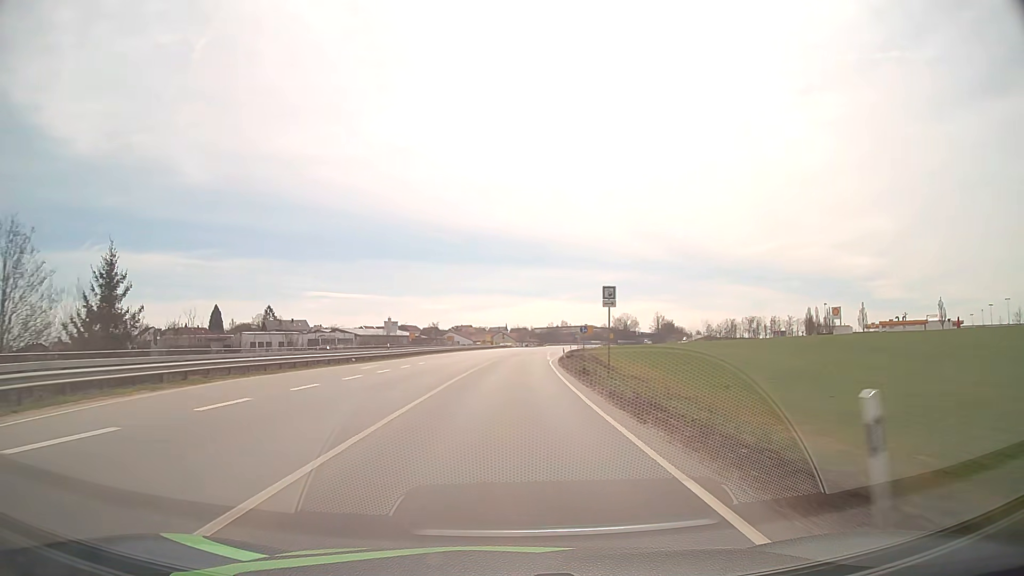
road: primary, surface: asphalt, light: Day
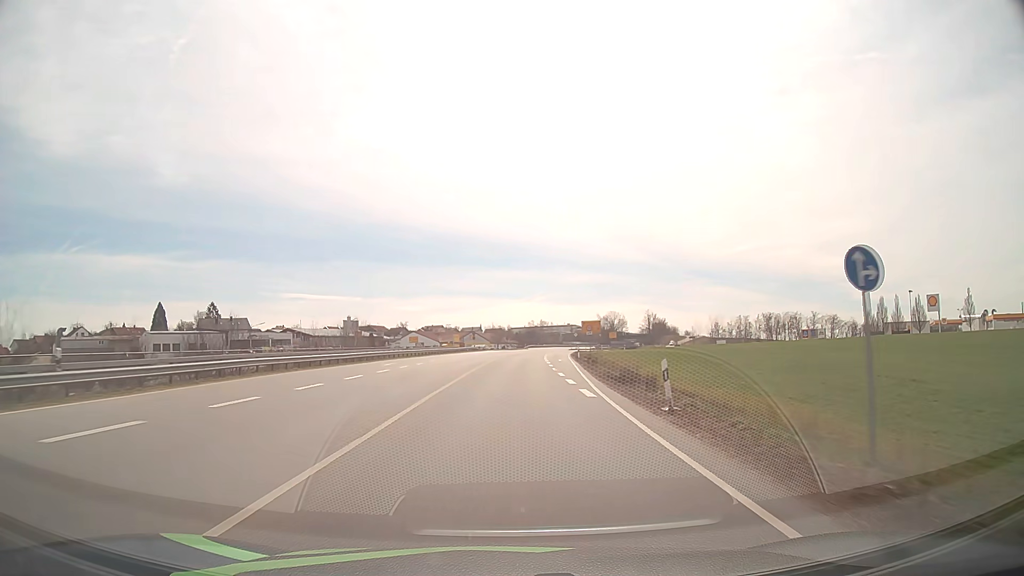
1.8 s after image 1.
(+0.7, +40.7) m; +2°
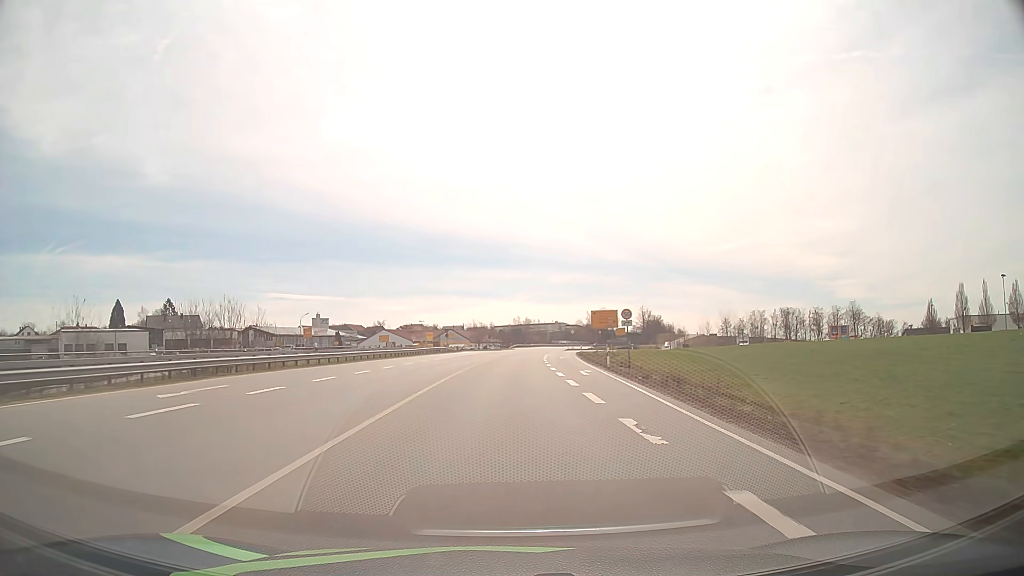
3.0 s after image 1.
(+0.3, +27.2) m; +1°
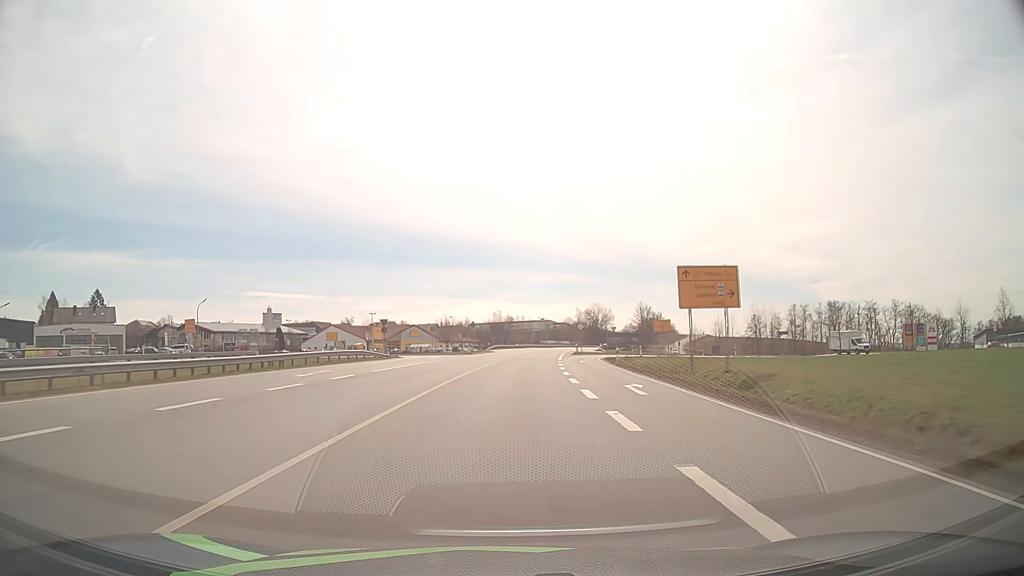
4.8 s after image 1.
(+0.6, +41.0) m; +2°
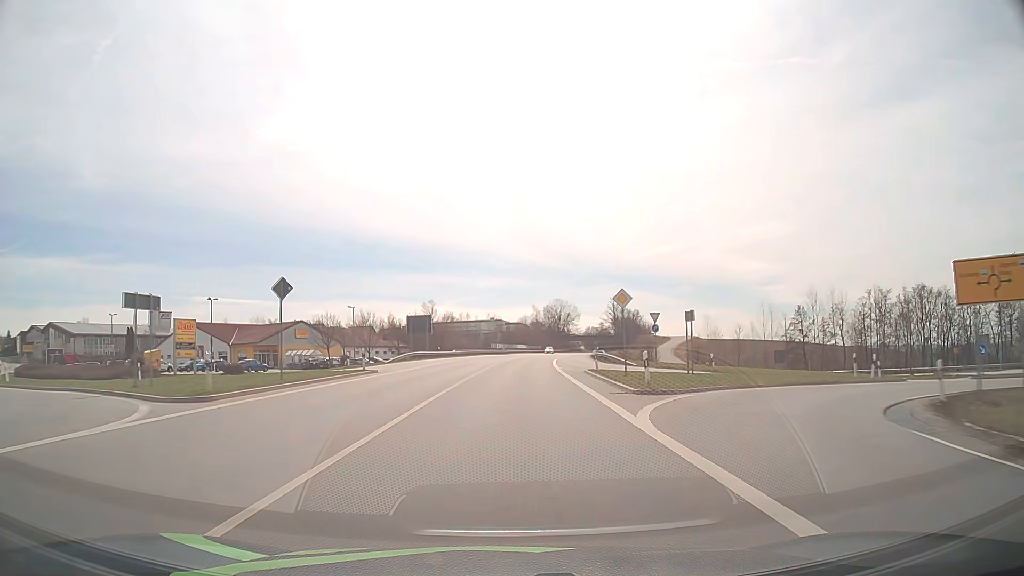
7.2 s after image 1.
(+2.0, +55.1) m; +4°
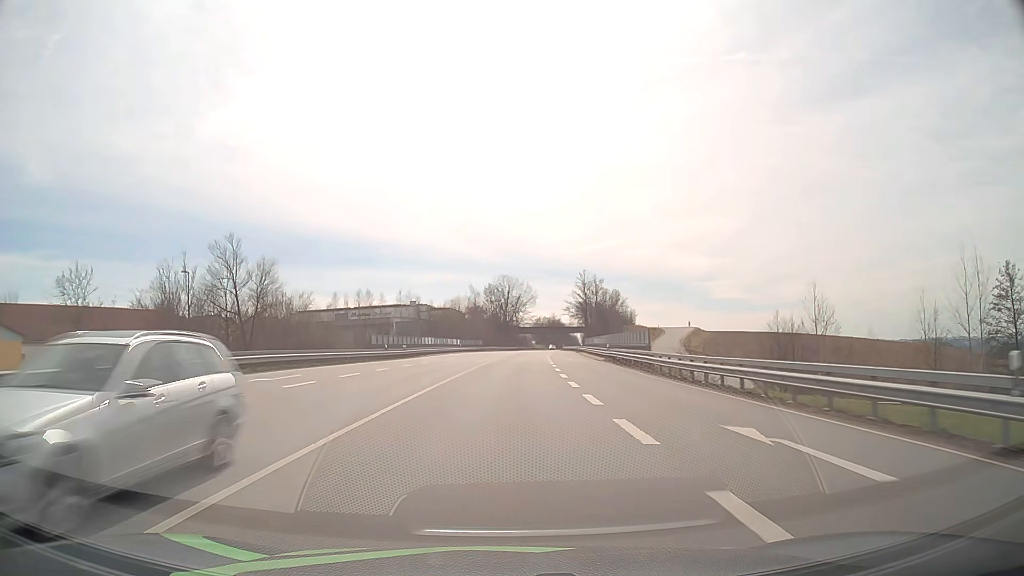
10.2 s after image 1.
(+3.2, +70.1) m; +5°
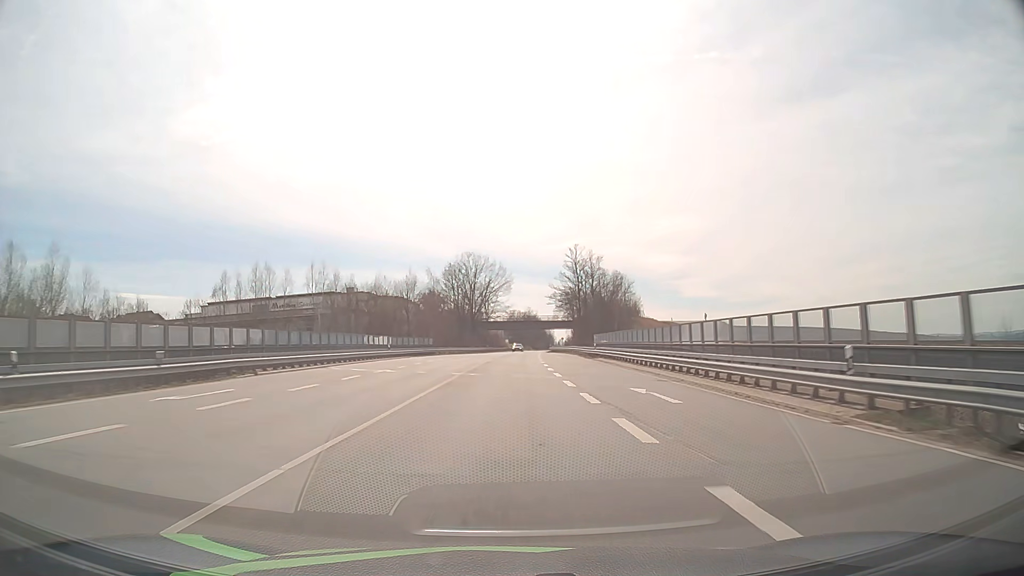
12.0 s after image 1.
(+0.9, +42.3) m; +2°
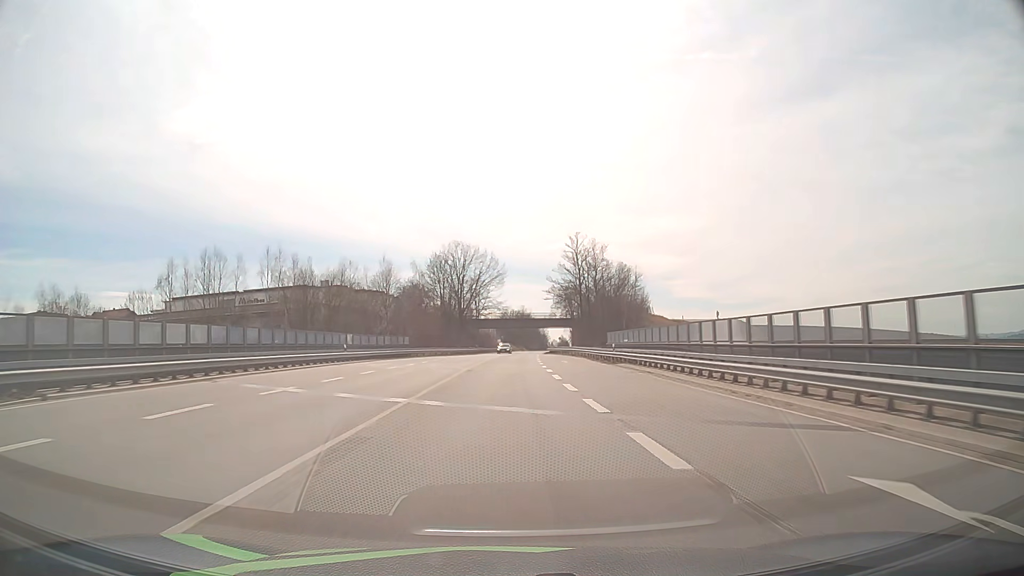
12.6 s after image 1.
(+0.1, +14.1) m; +1°
(0, +10) (0, +20) (0, +30) (0, +40) (+1, +50) (+1, +60) (+1, +70) (+1, +80) (+2, +90) (+3, +100) m
